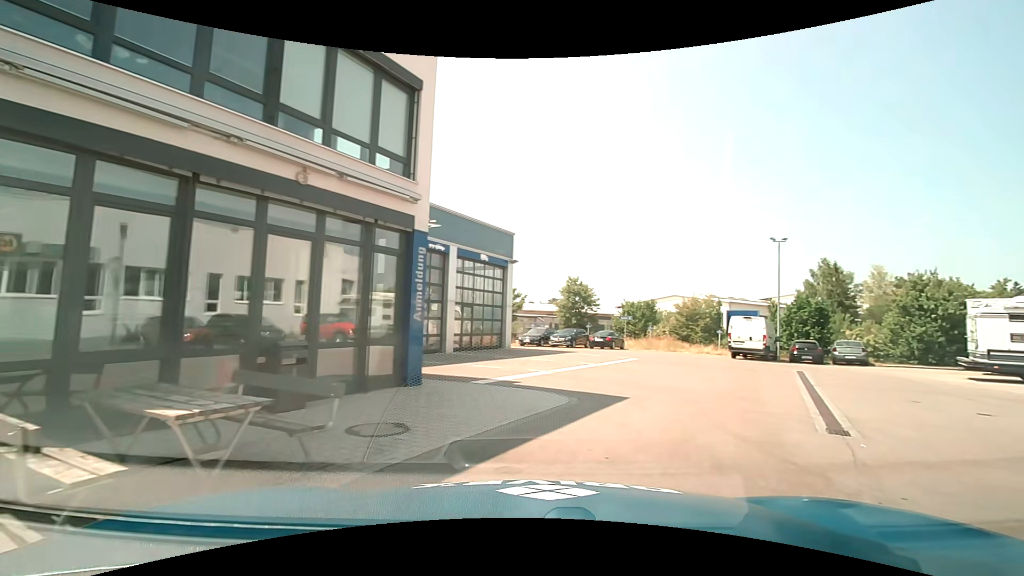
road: service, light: Day
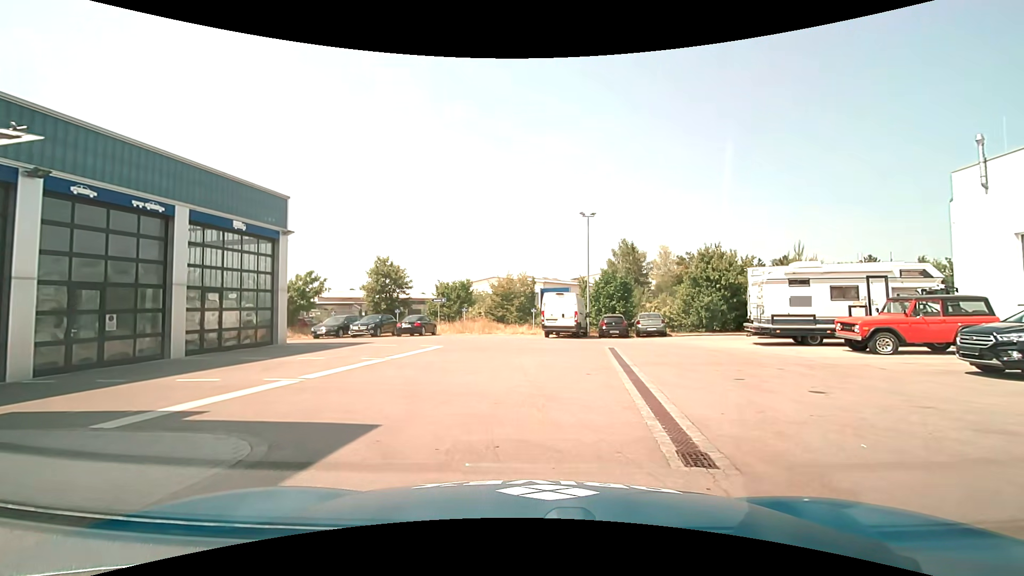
(+1.2, +4.4) m; +20°
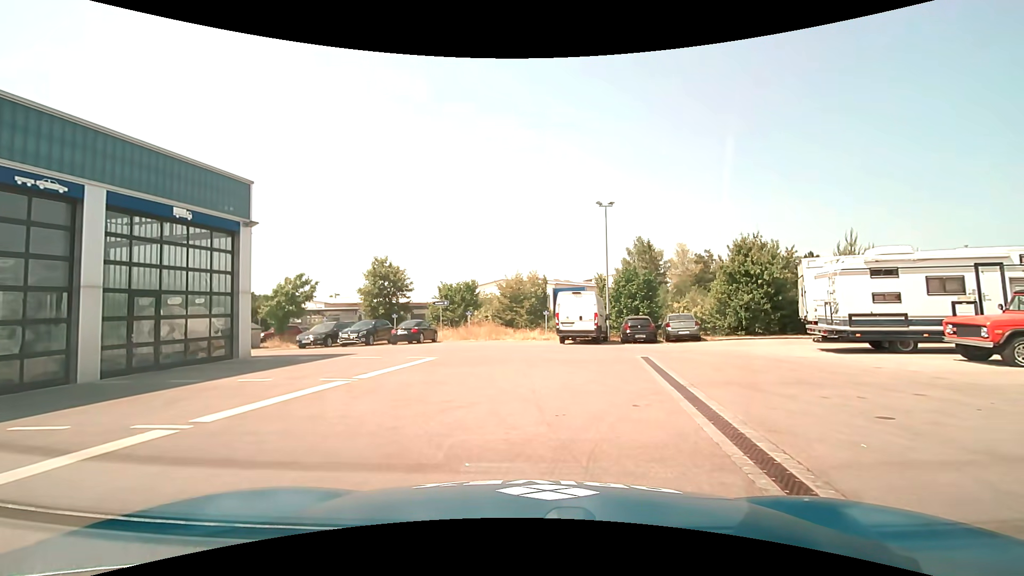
(0.0, +3.8) m; 0°
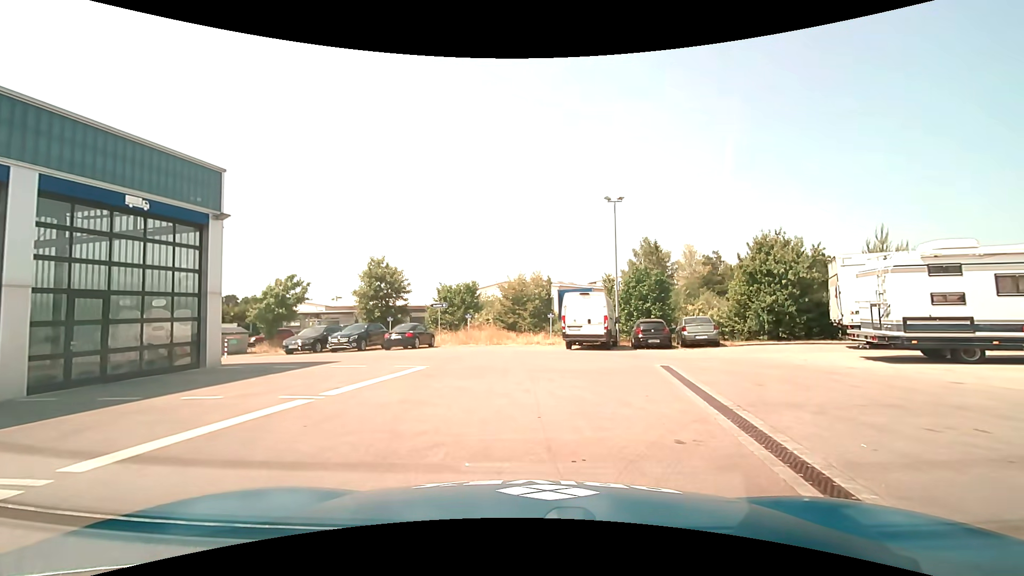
(0.0, +2.0) m; -1°
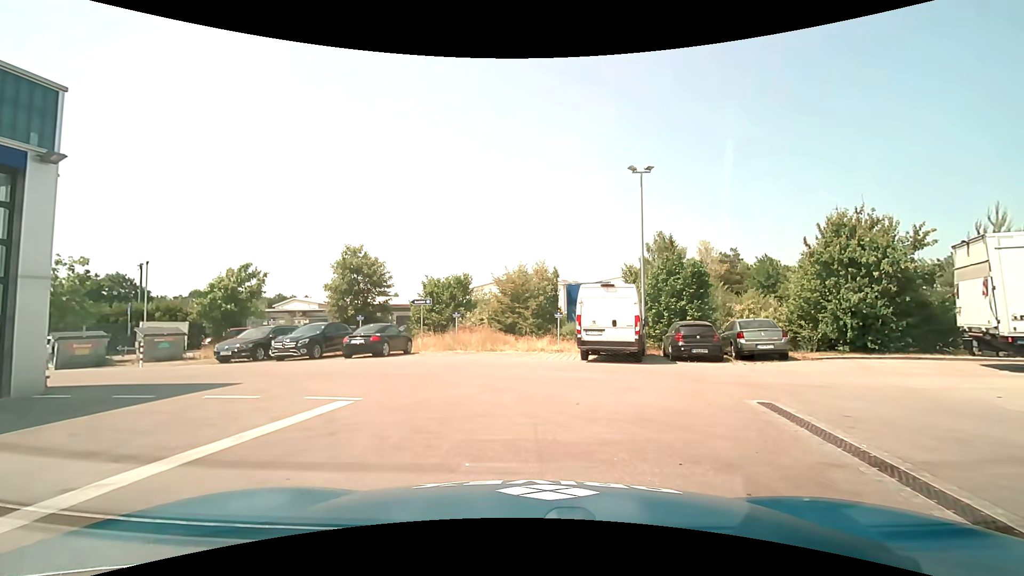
(0.0, +5.9) m; -1°
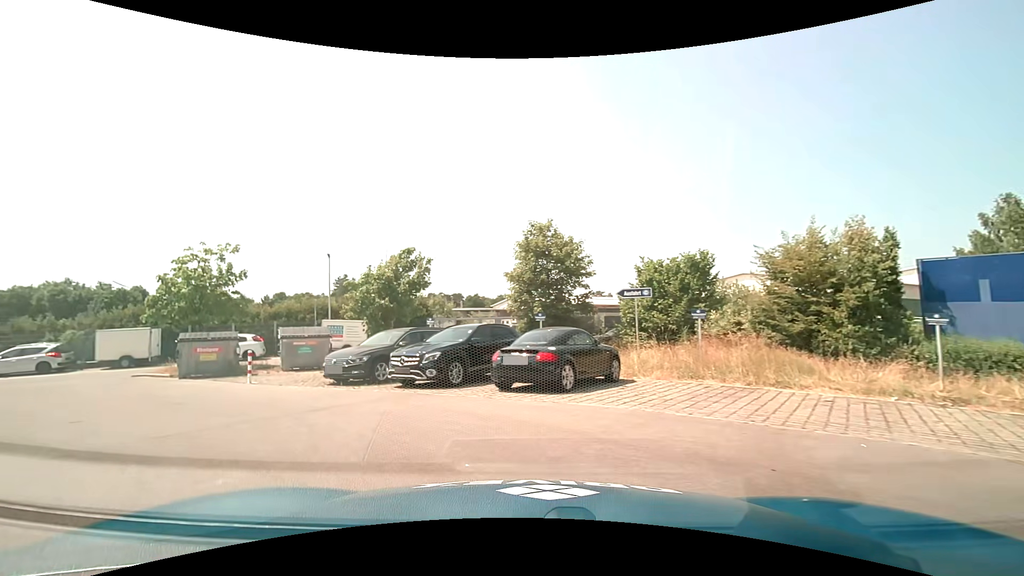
(-1.3, +10.1) m; -24°
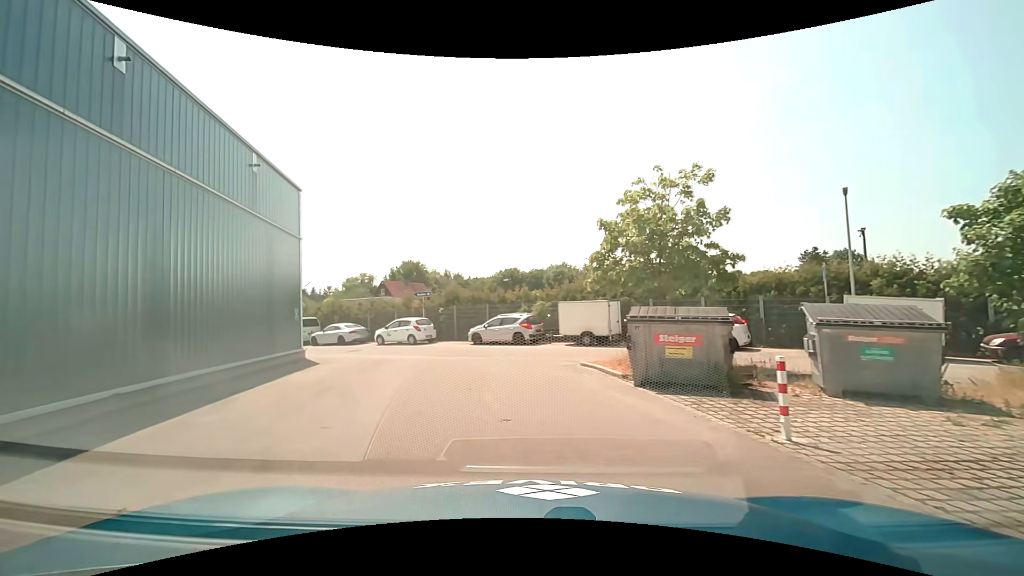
(-4.5, +9.4) m; -49°
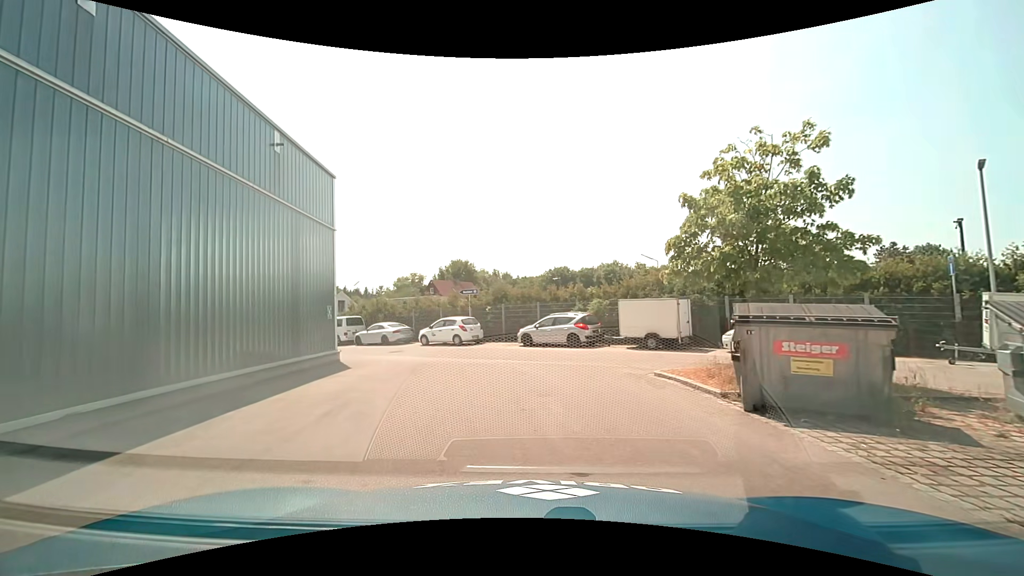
(-0.2, +2.3) m; -7°
(0, +10) (-2, +20) (-8, +28) (-16, +34) (-24, +40) (-32, +45) (-40, +51) (-49, +55) (-58, +52) (-60, +43) m
